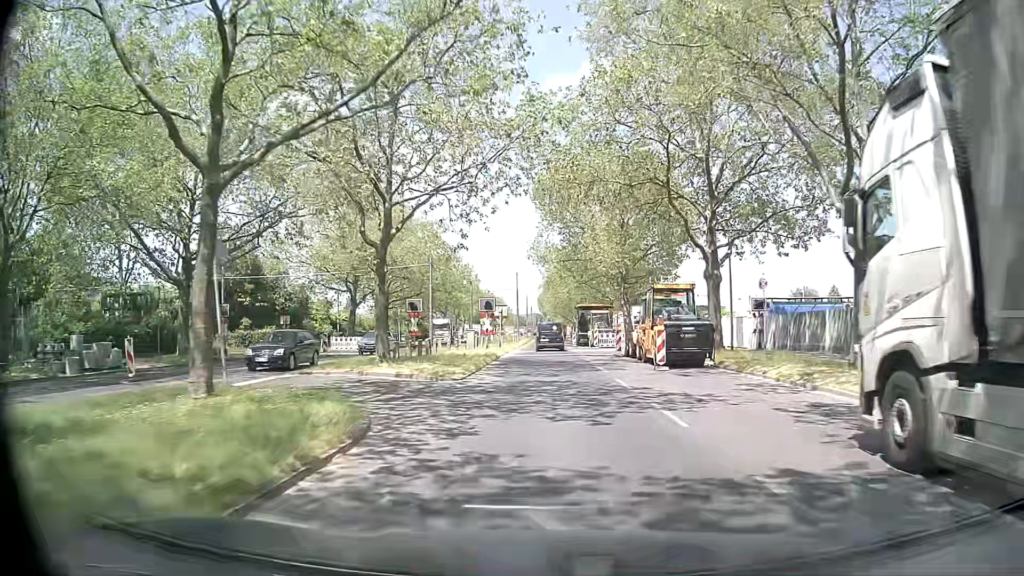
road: secondary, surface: asphalt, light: Day
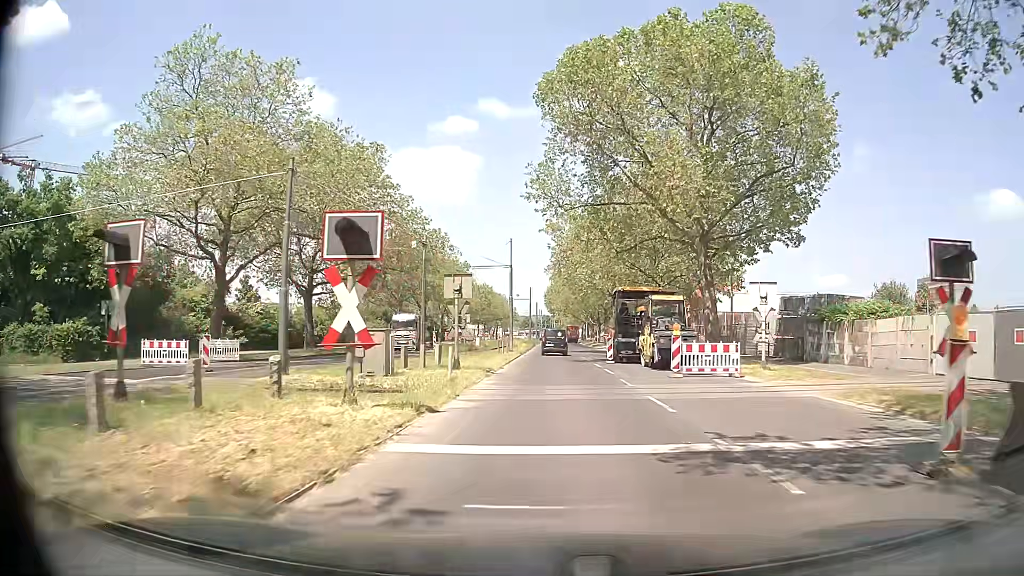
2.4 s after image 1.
(+0.1, +27.9) m; 0°
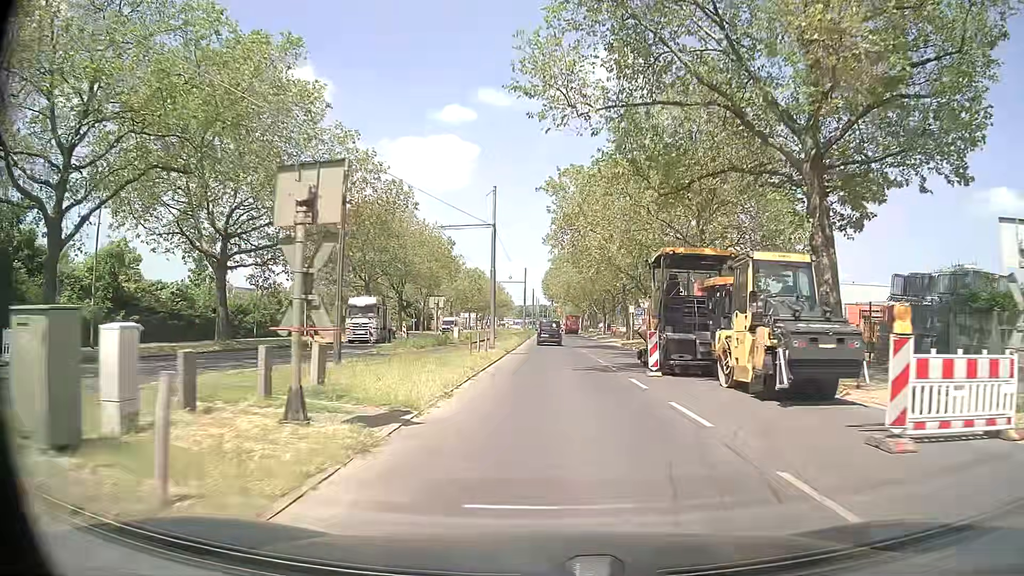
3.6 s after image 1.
(+0.1, +14.0) m; 0°
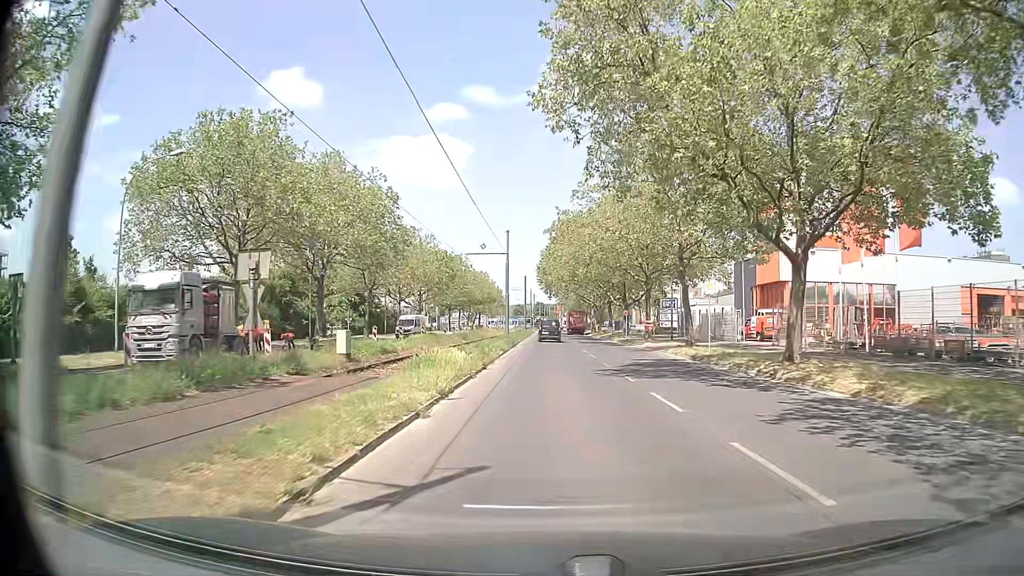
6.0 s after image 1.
(+0.1, +28.0) m; +1°
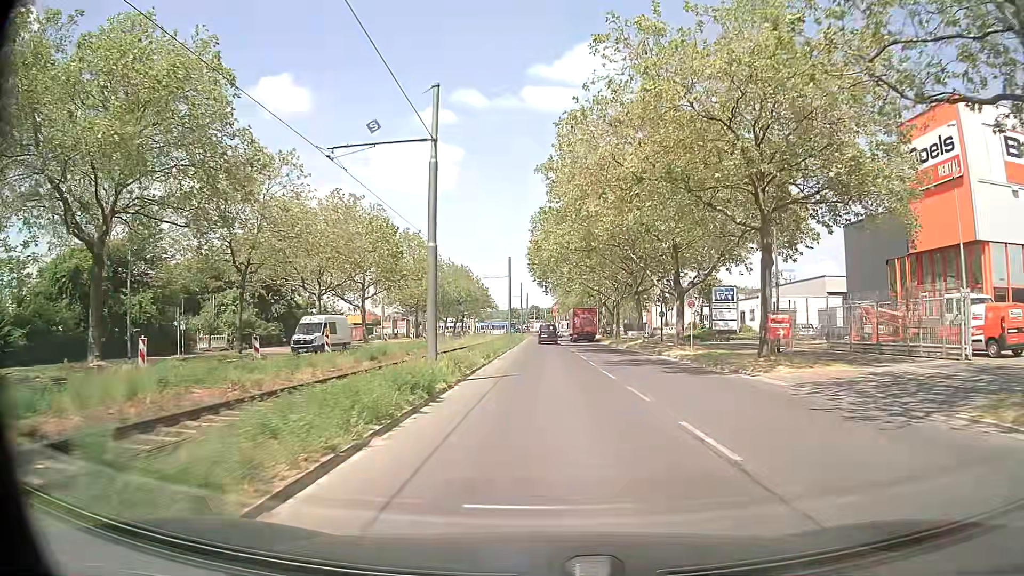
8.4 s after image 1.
(-0.1, +28.2) m; 0°
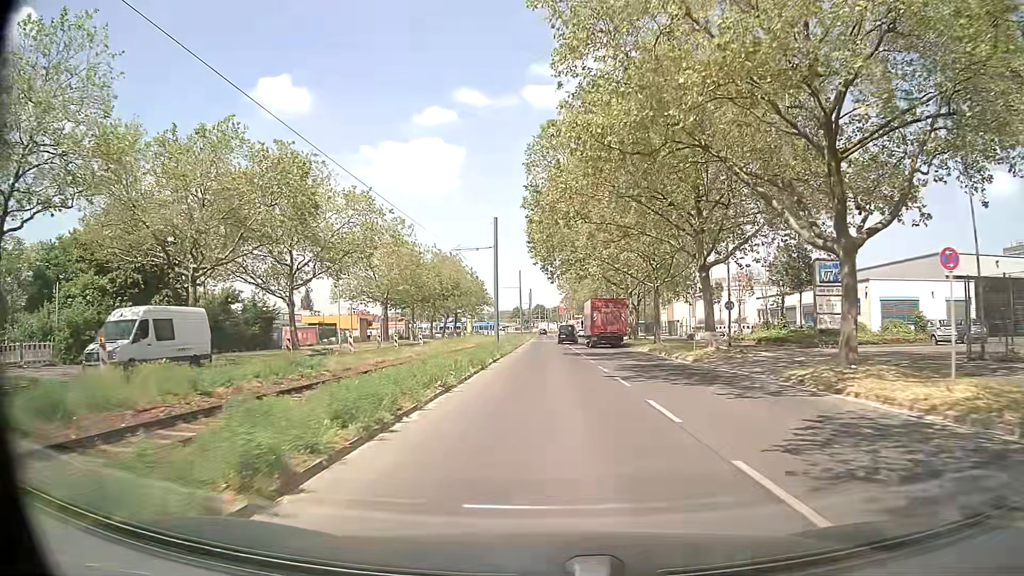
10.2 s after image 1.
(0.0, +21.3) m; 0°
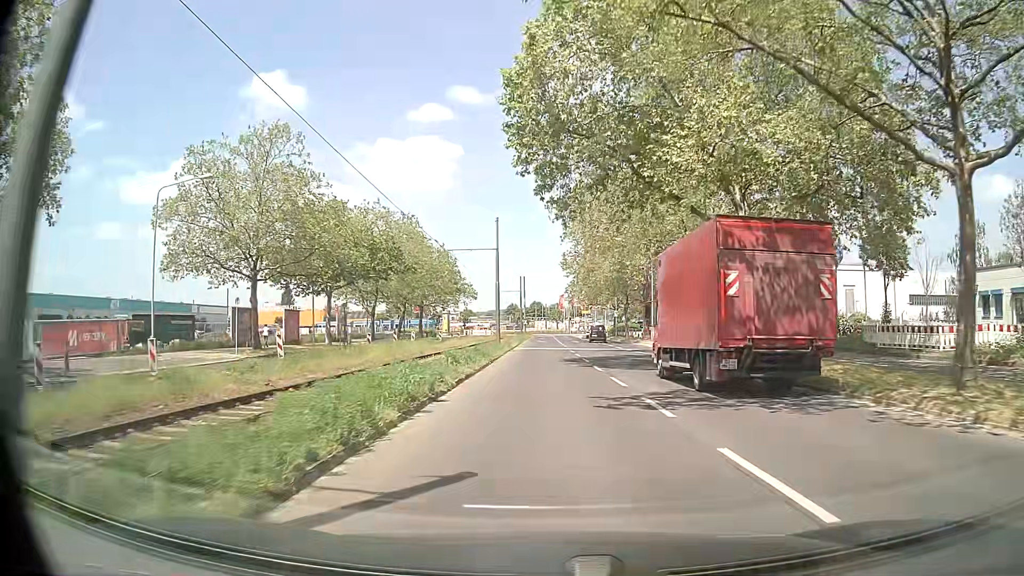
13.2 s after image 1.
(-0.1, +35.5) m; 0°
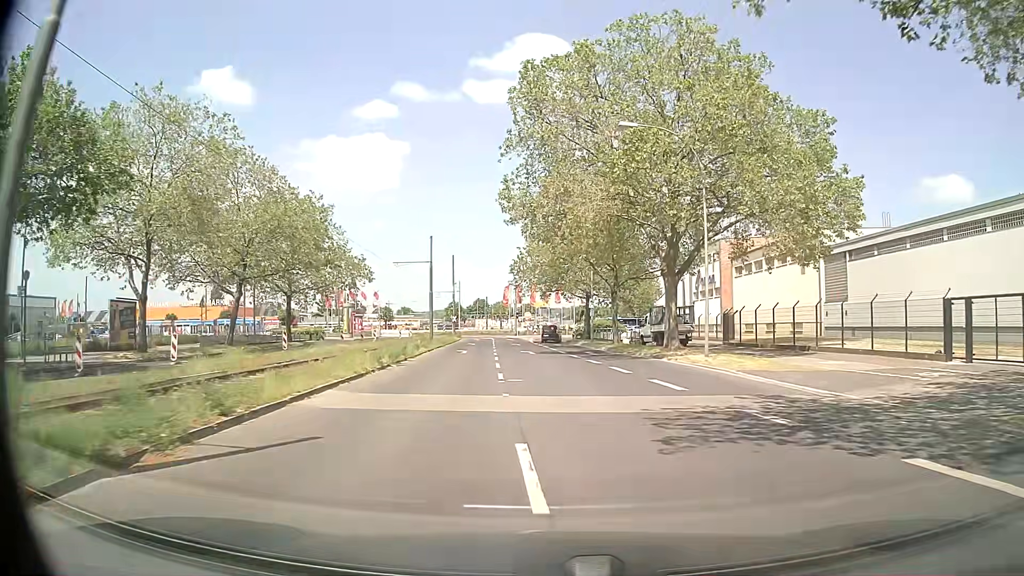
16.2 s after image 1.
(+1.1, +35.6) m; +5°
(0, +10) (0, +20) (-1, +30) (-1, +40) (-2, +50) (-3, +60) (-3, +70) (-4, +80) (-6, +90) (-9, +99) m
